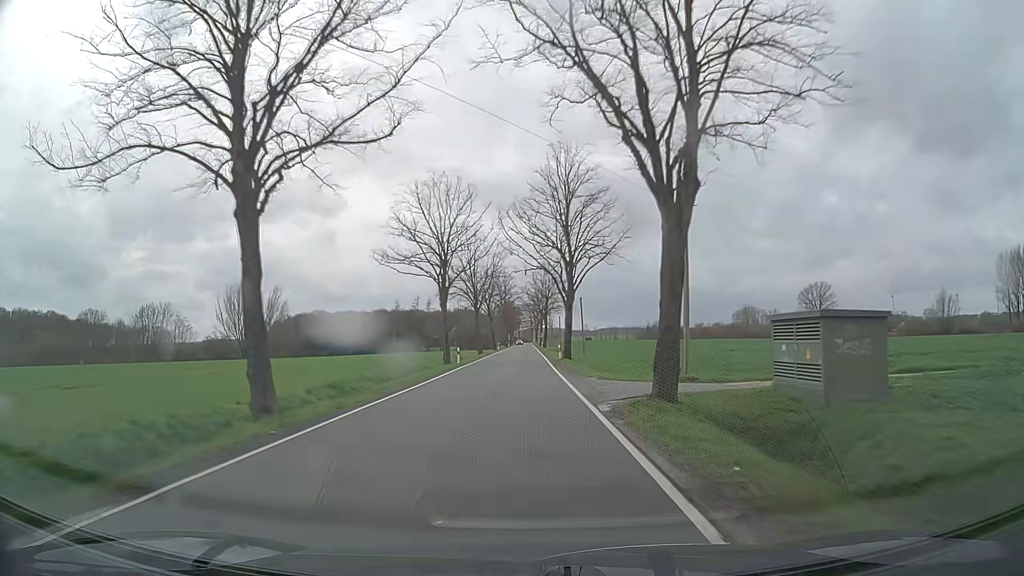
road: tertiary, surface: asphalt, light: Day
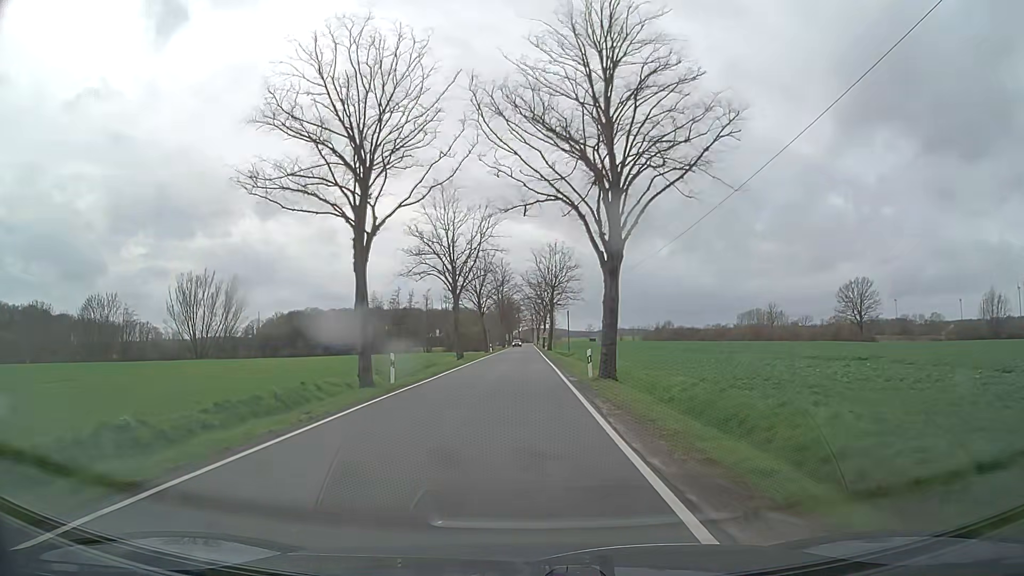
(-0.1, +21.4) m; 0°
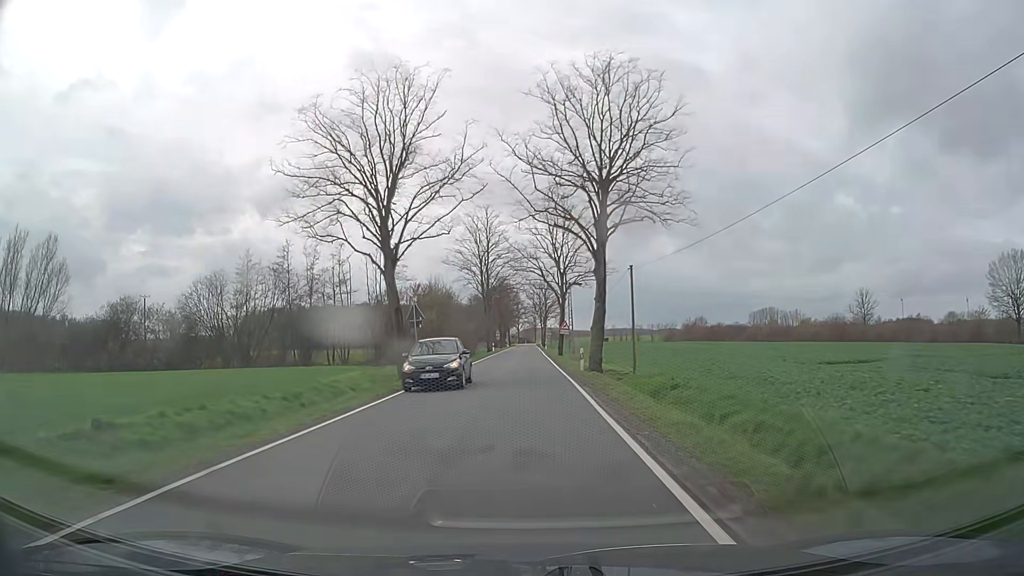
(-0.2, +53.8) m; 0°
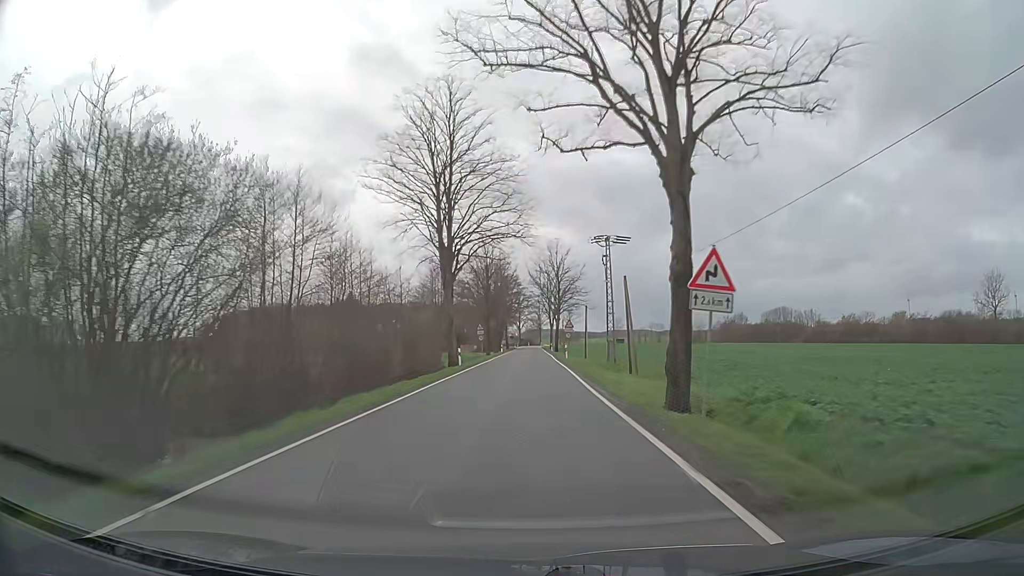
(0.0, +43.2) m; 0°
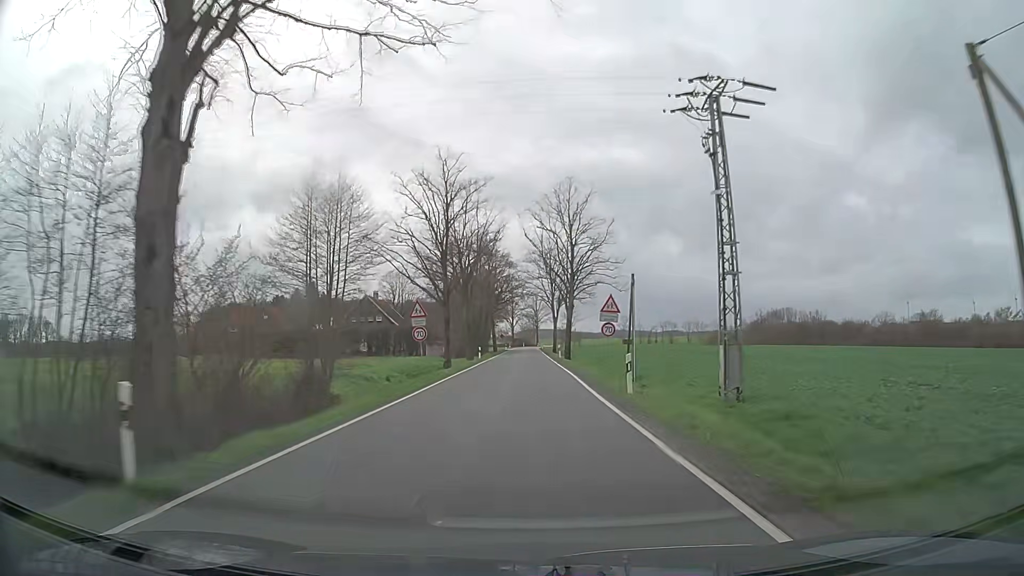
(0.0, +32.5) m; 0°
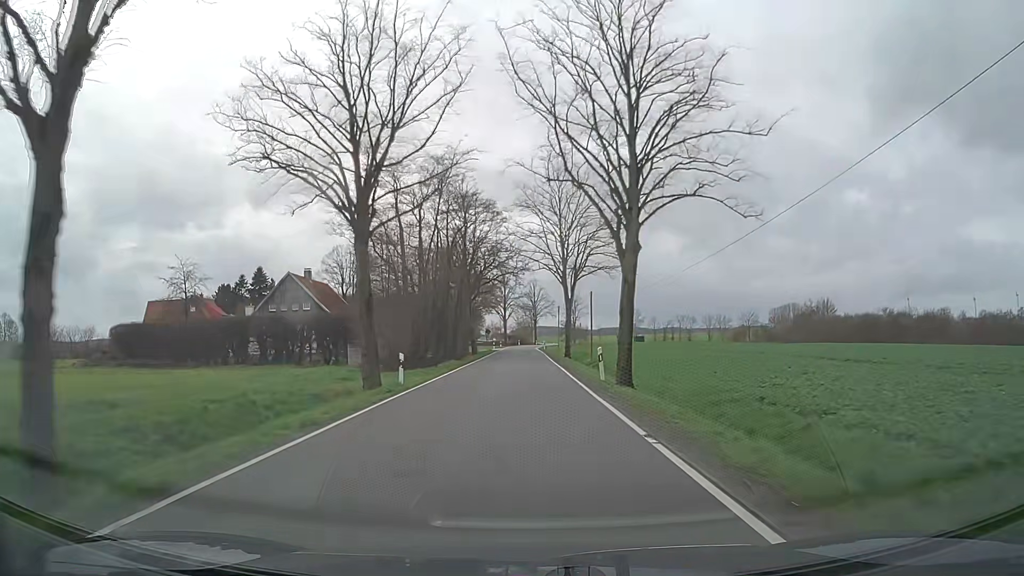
(0.0, +32.5) m; 0°
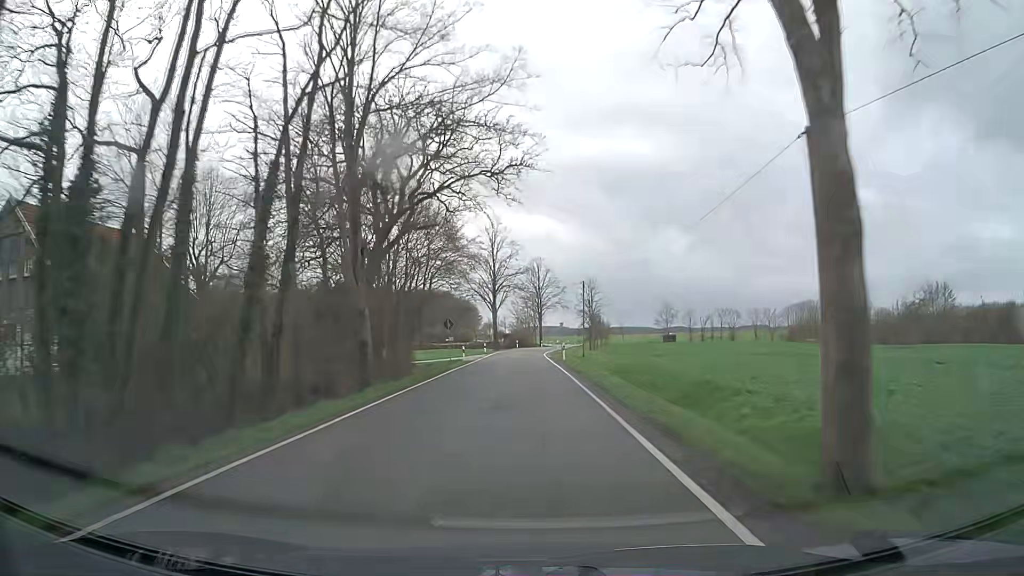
(0.0, +43.1) m; 0°
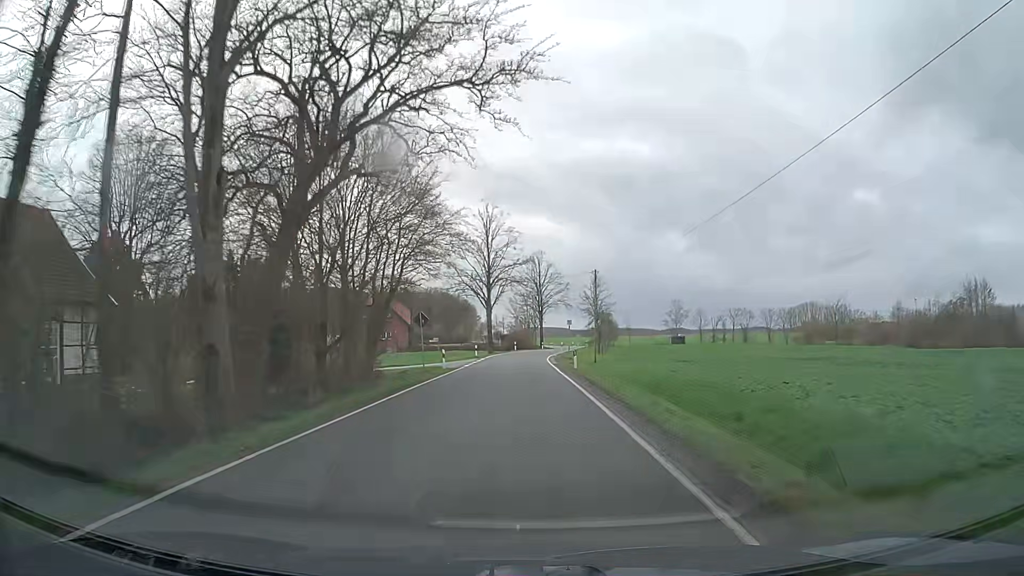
(0.0, +10.5) m; 0°
